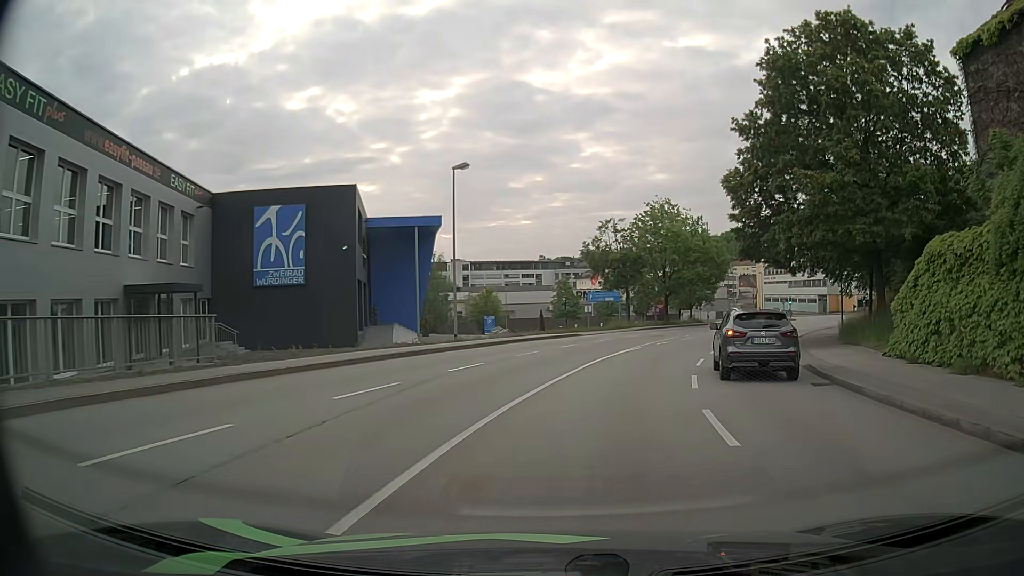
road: tertiary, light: Day
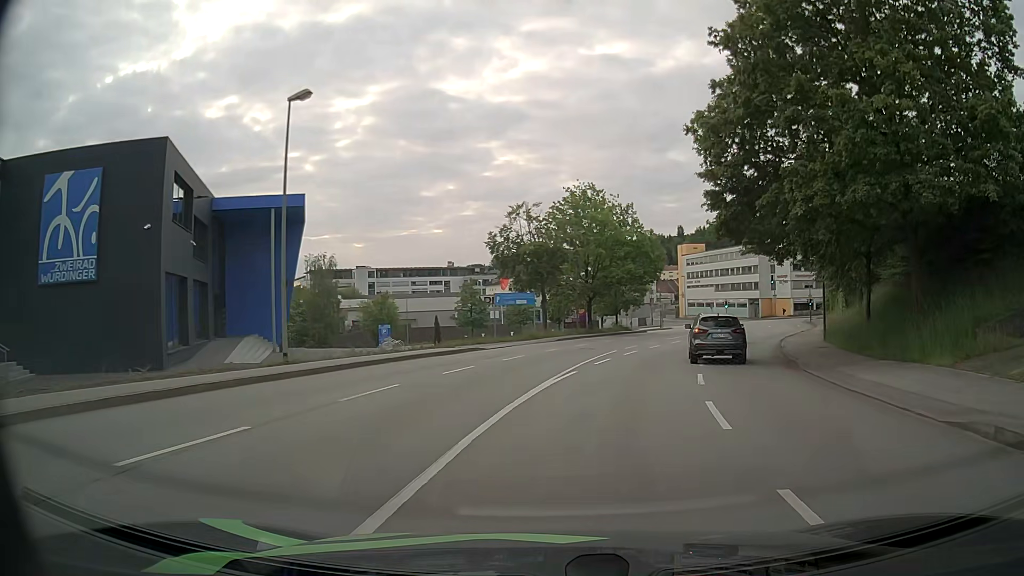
(+0.7, +11.0) m; +7°
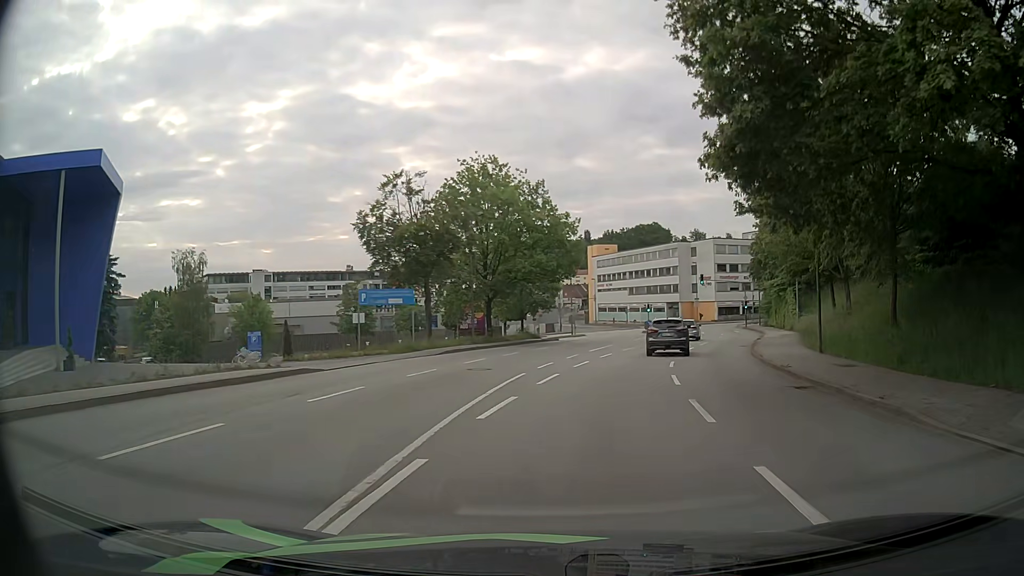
(+0.8, +11.2) m; +8°
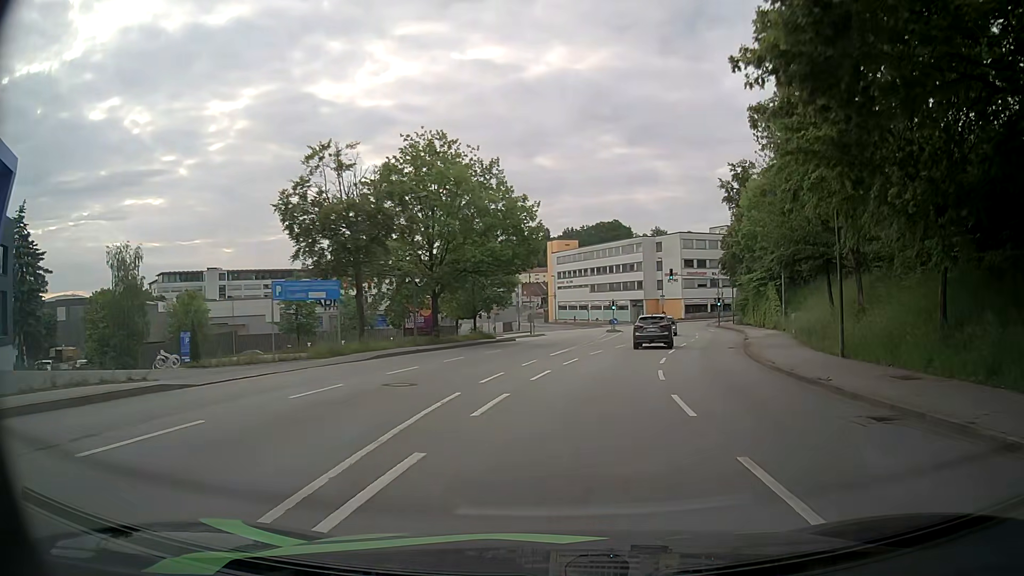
(+0.2, +5.7) m; +4°
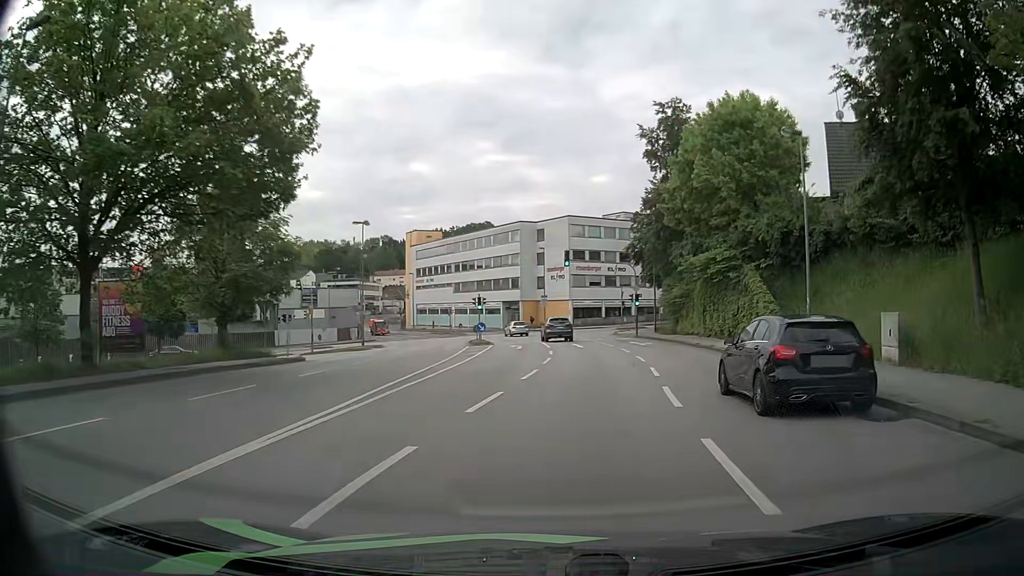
(+2.2, +23.4) m; +11°
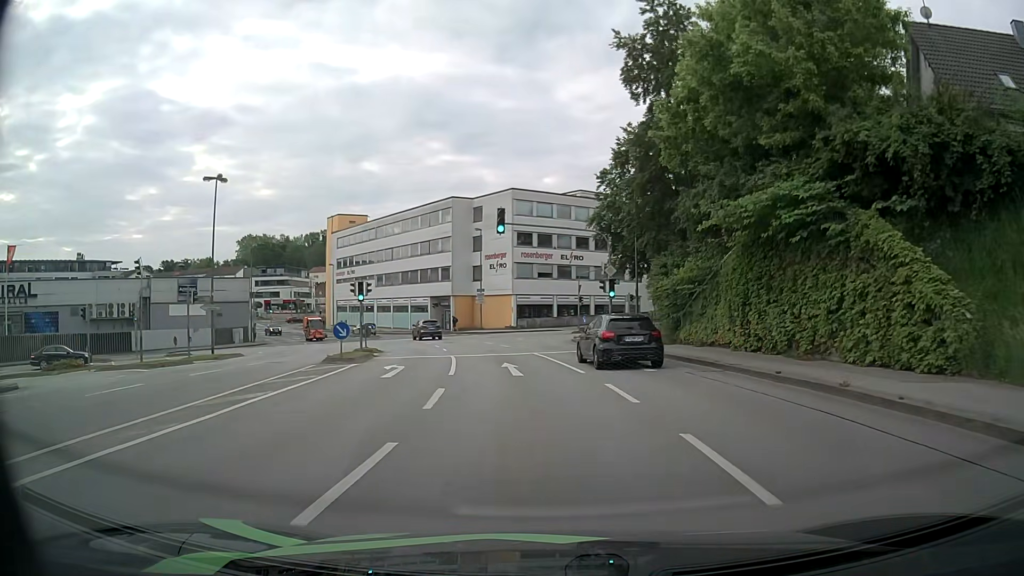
(+1.1, +17.9) m; +5°
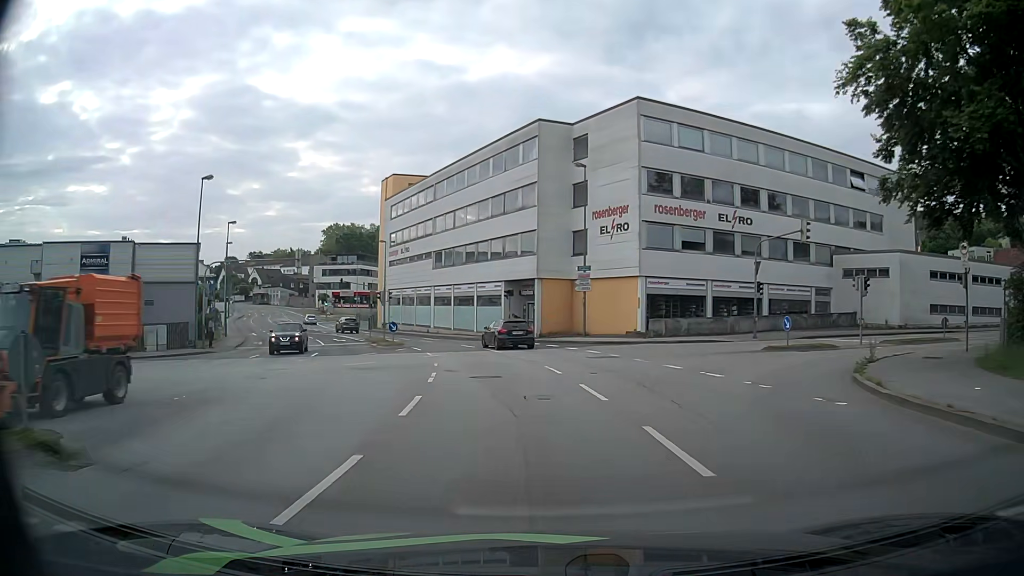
(-2.4, +28.3) m; -10°
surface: asphalt
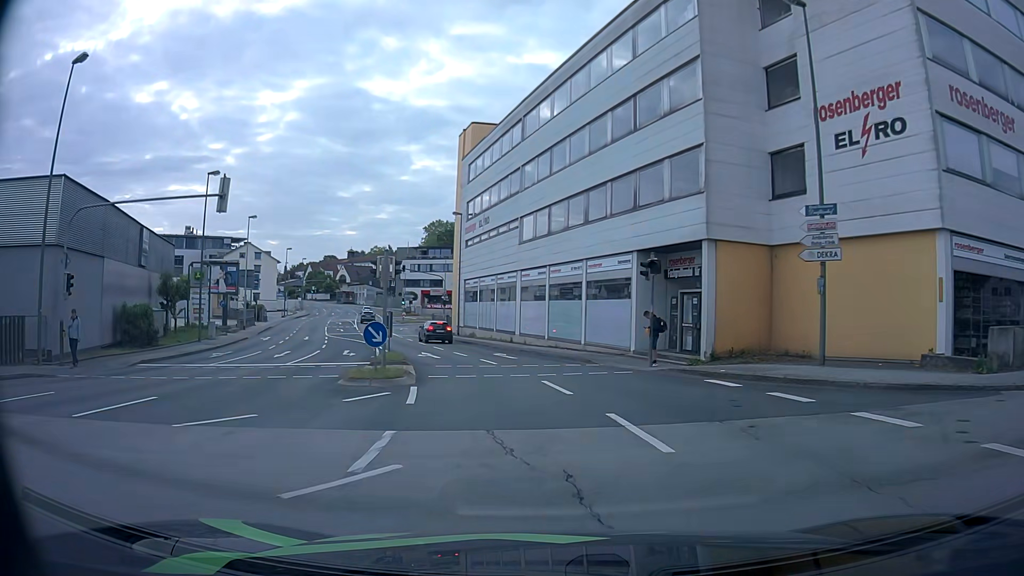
(-1.9, +22.1) m; -10°
(0, +10) (-2, +20) (-5, +29) (-8, +39) (-11, +48) (-14, +58) (-17, +67) (-20, +77) (-23, +87) (-25, +96) m
